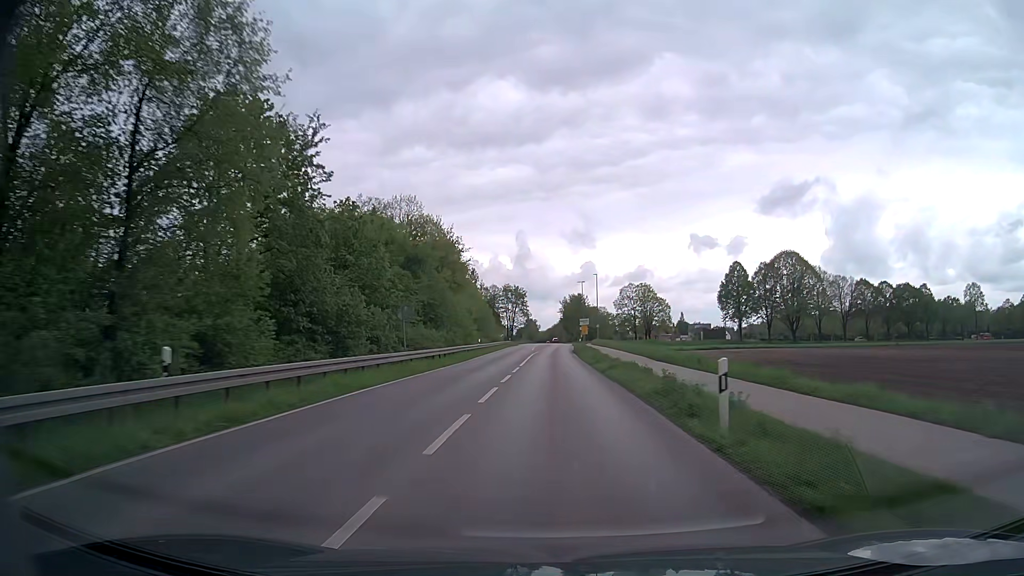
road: secondary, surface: asphalt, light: Day
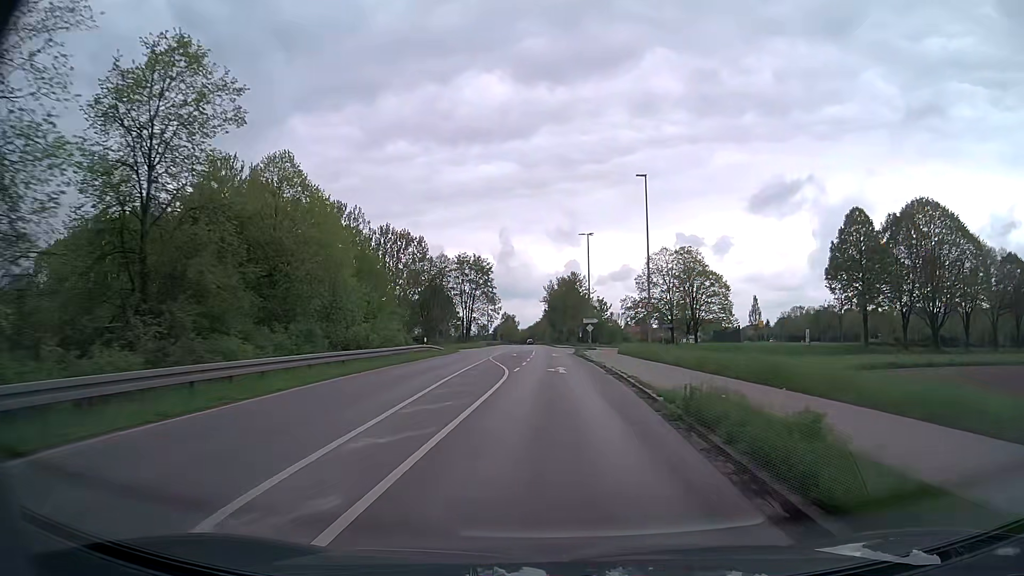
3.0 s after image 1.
(+0.8, +63.7) m; +1°
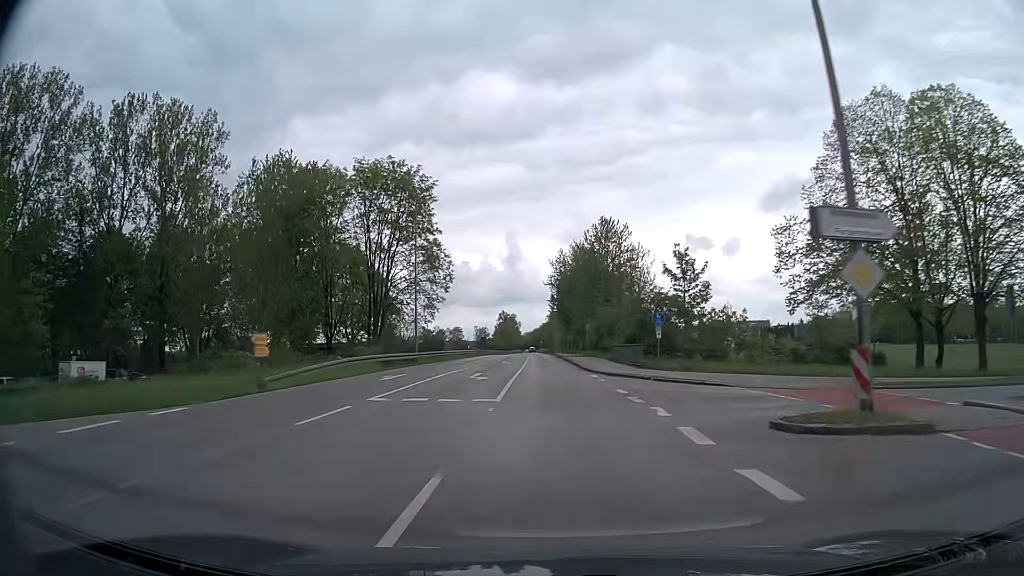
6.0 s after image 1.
(0.0, +63.4) m; 0°
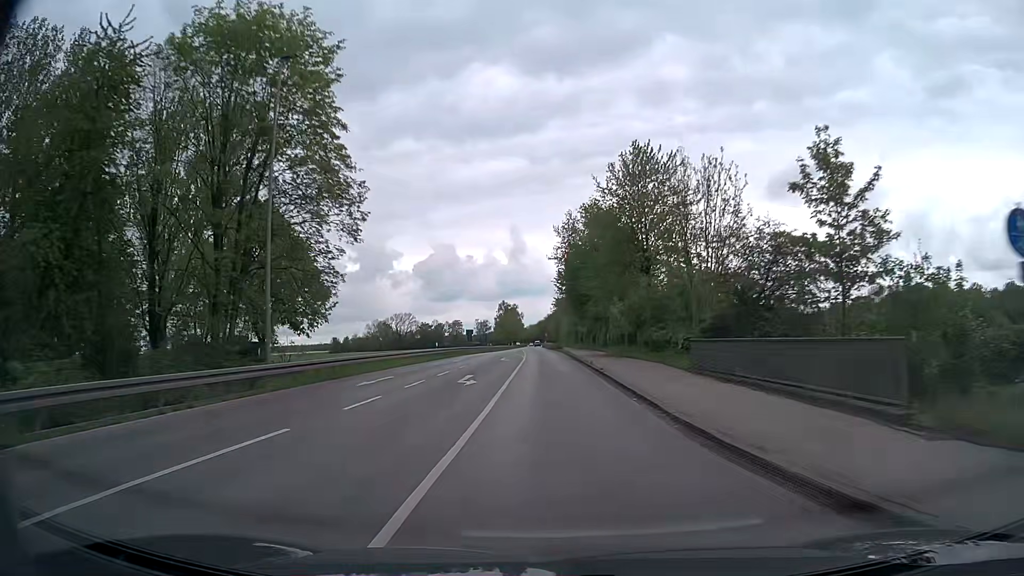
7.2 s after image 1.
(-0.2, +25.5) m; -1°
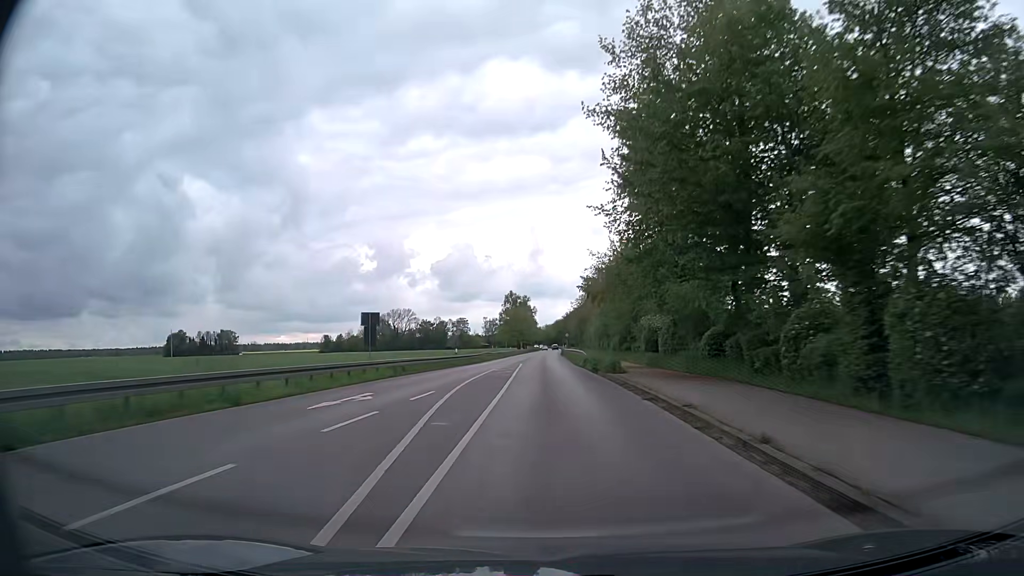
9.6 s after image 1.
(-0.7, +51.8) m; -1°
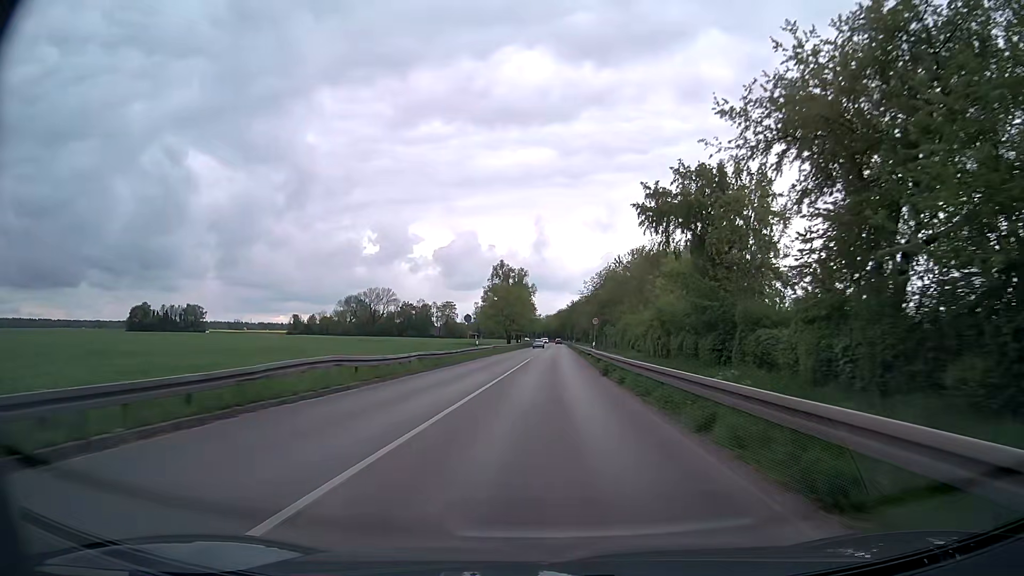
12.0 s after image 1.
(-0.7, +52.2) m; 0°
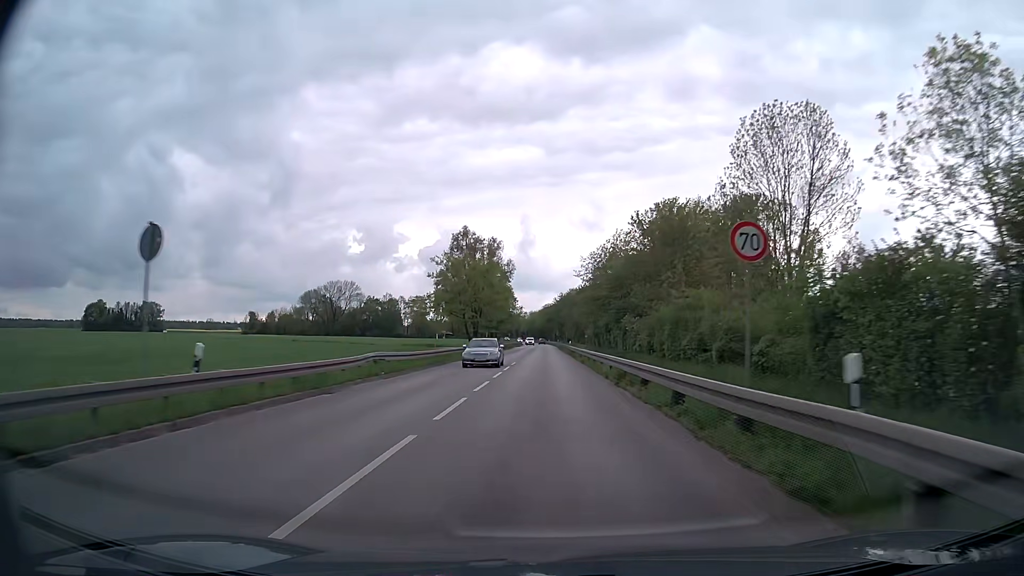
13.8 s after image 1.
(+0.5, +39.1) m; +1°
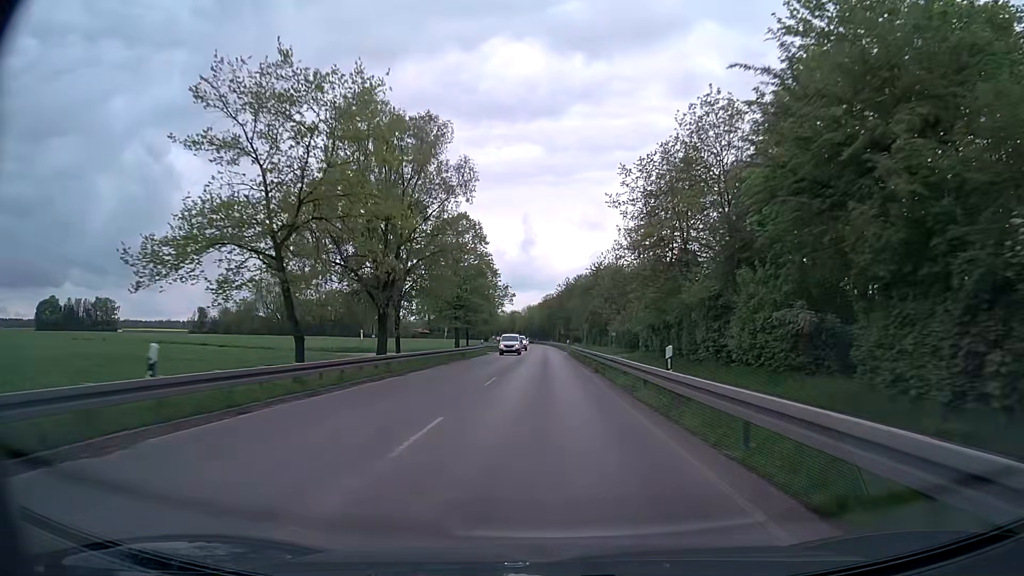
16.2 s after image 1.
(-0.1, +52.4) m; 0°
(0, +10) (0, +20) (0, +30) (0, +40) (0, +50) (0, +60) (0, +70) (0, +80) (0, +90) (0, +100) m
